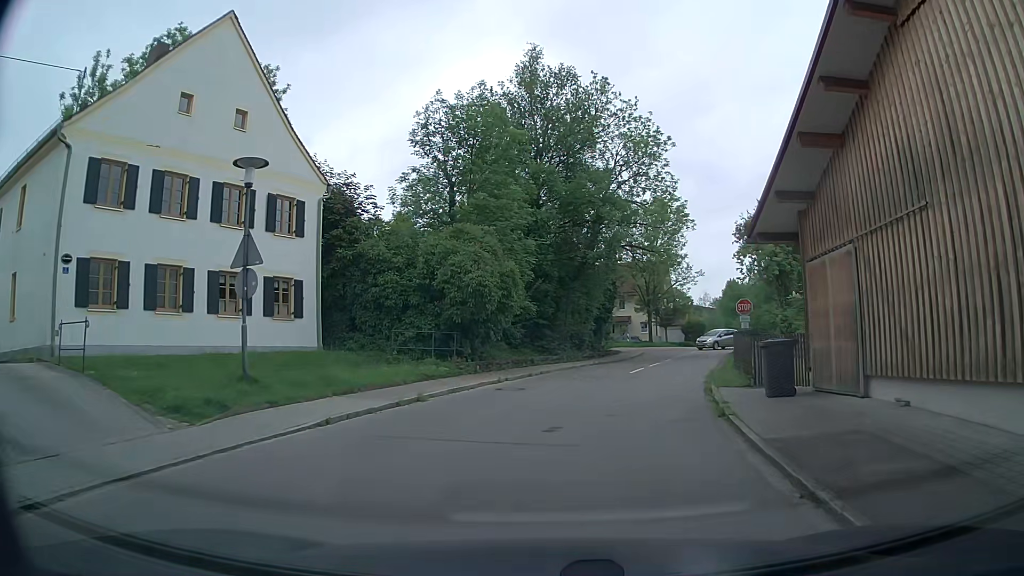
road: residential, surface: asphalt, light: Day
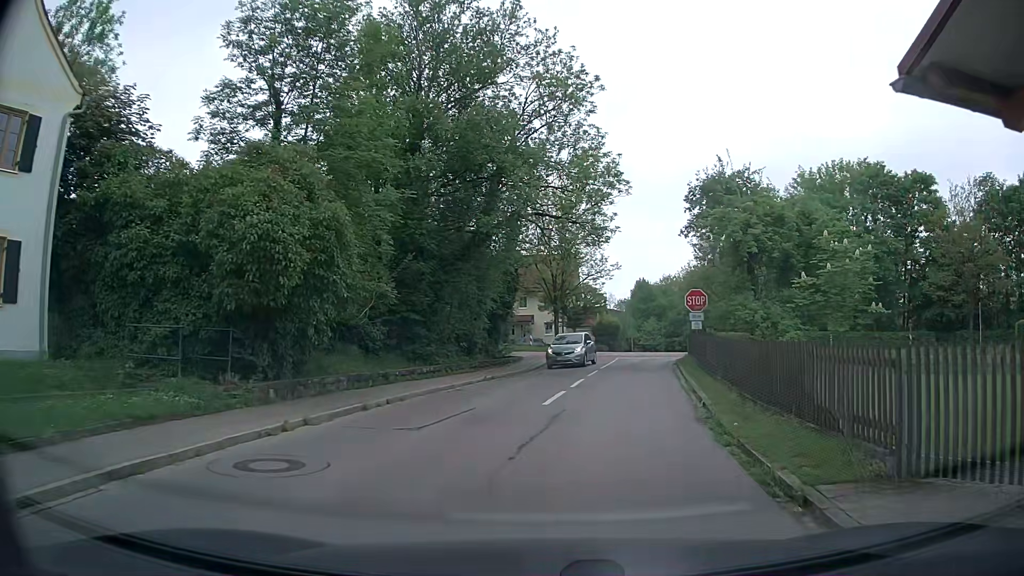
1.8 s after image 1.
(+0.8, +10.1) m; +9°
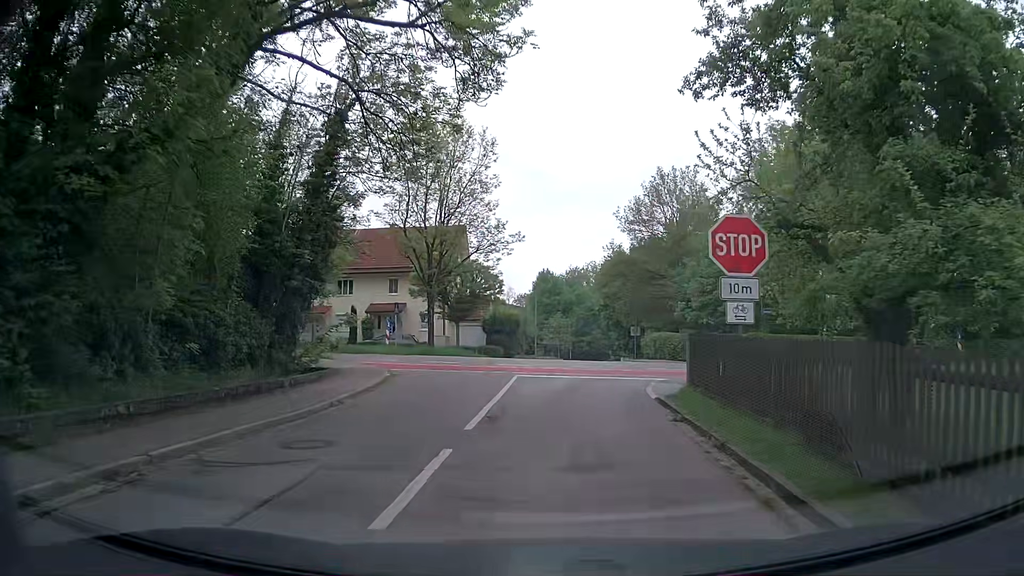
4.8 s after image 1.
(+1.7, +17.3) m; +9°
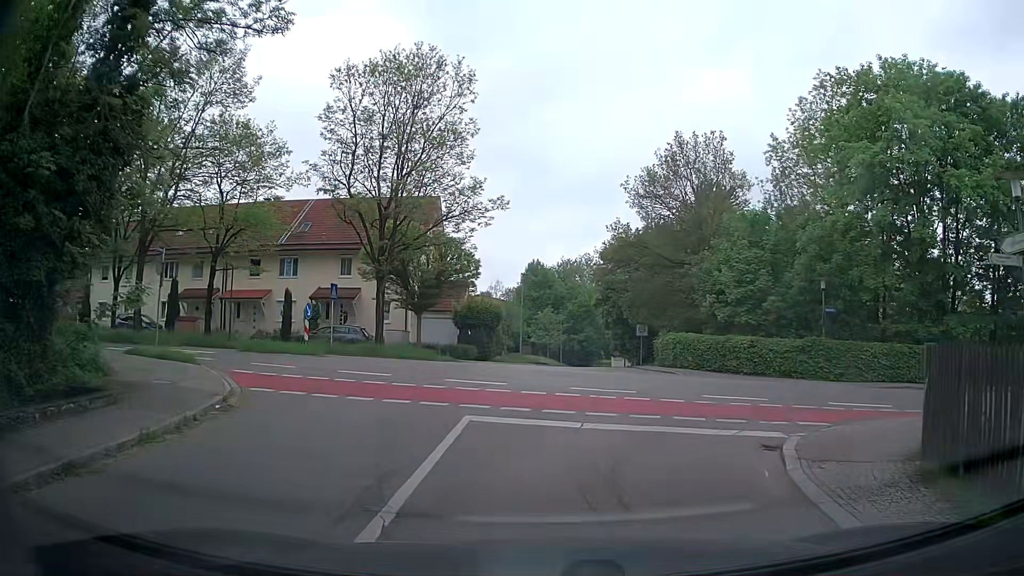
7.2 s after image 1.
(0.0, +10.6) m; 0°
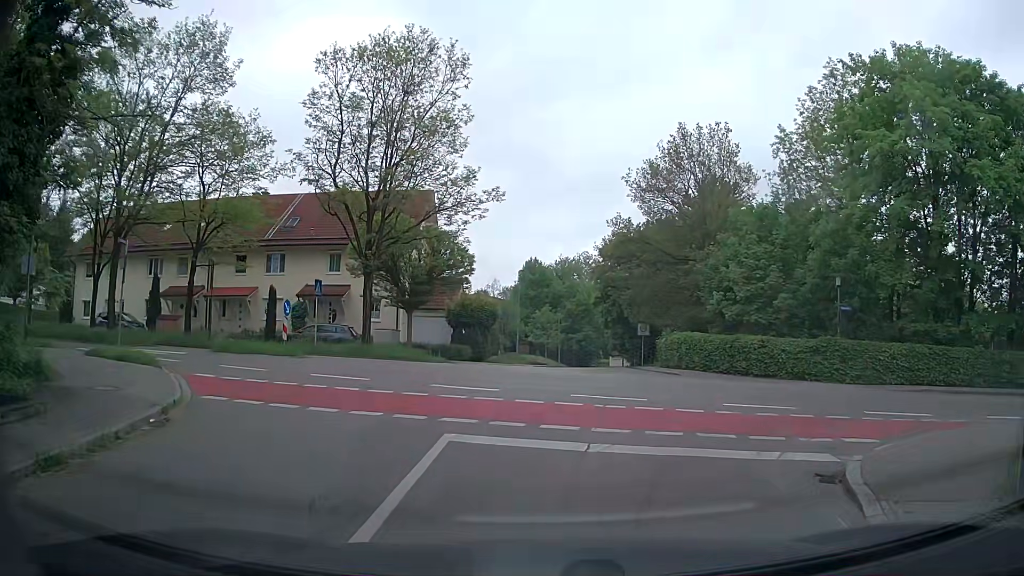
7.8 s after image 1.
(0.0, +1.9) m; +1°
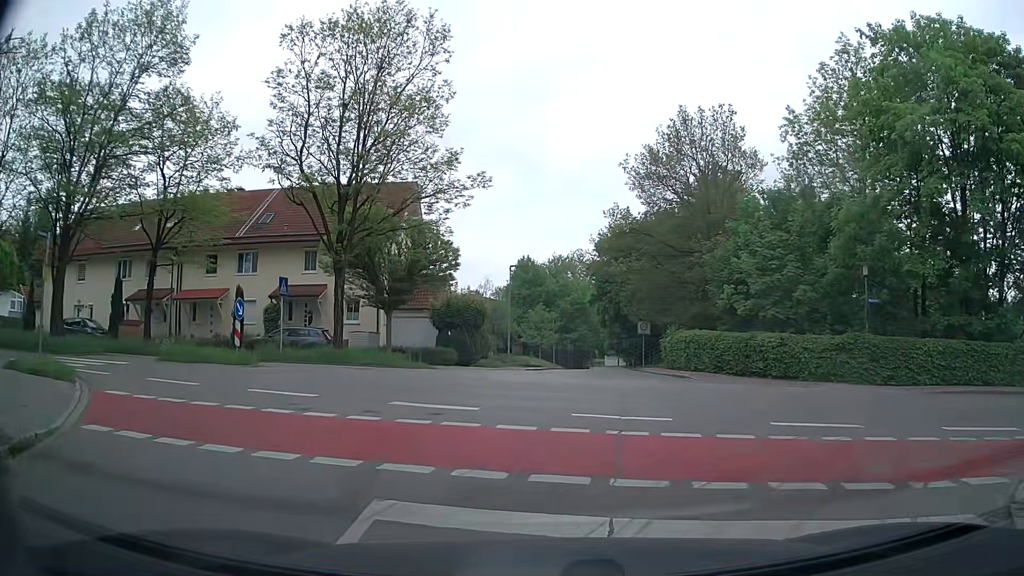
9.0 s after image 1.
(+0.1, +3.2) m; 0°
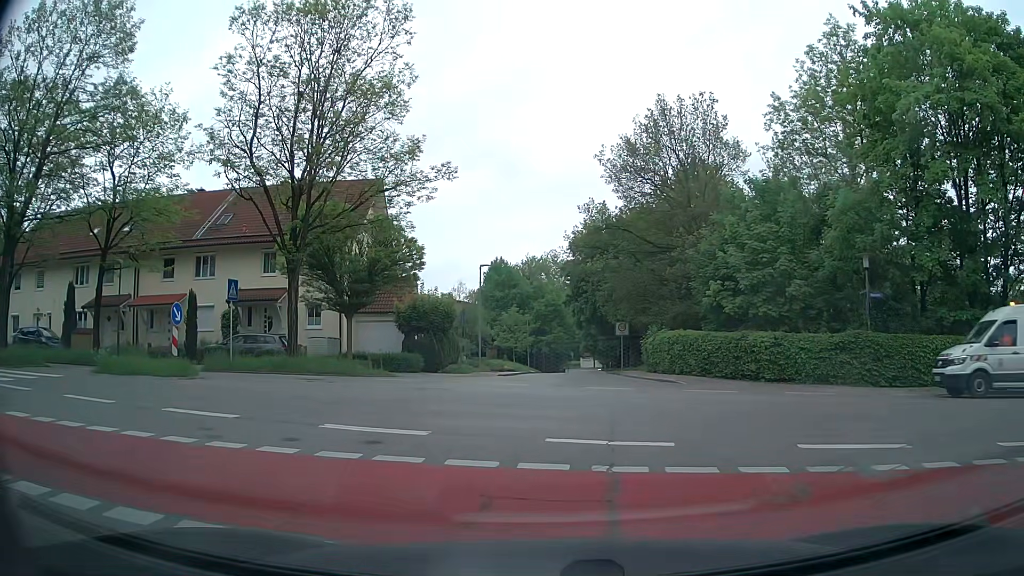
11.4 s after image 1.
(+0.1, +2.2) m; 0°
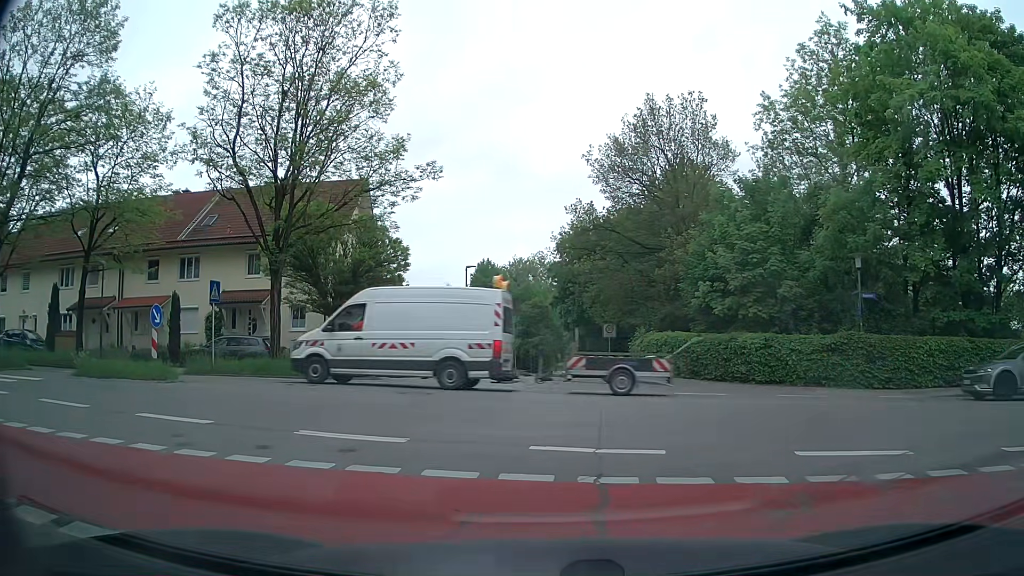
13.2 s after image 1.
(0.0, +0.4) m; 0°
